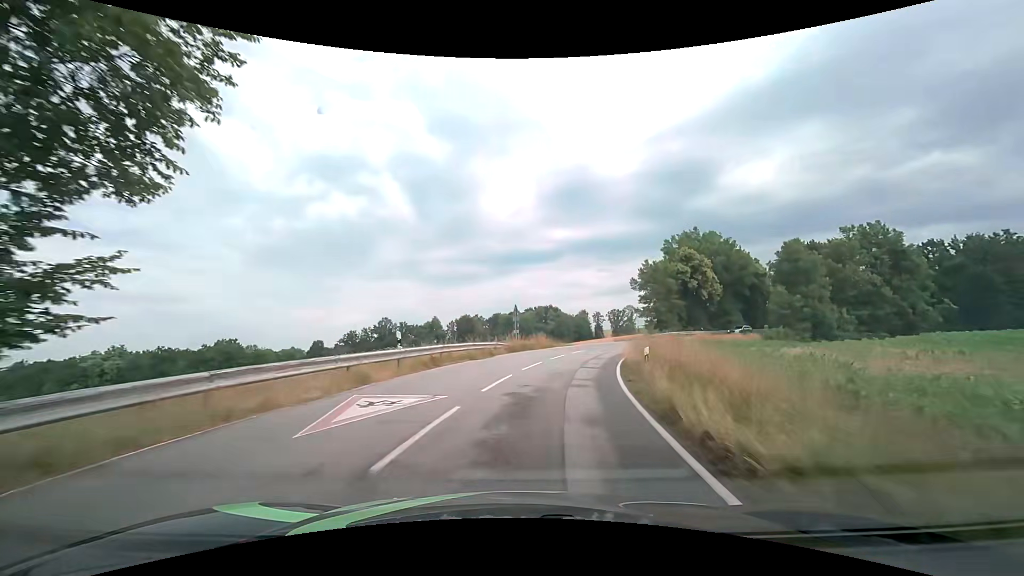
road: tertiary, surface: asphalt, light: Day
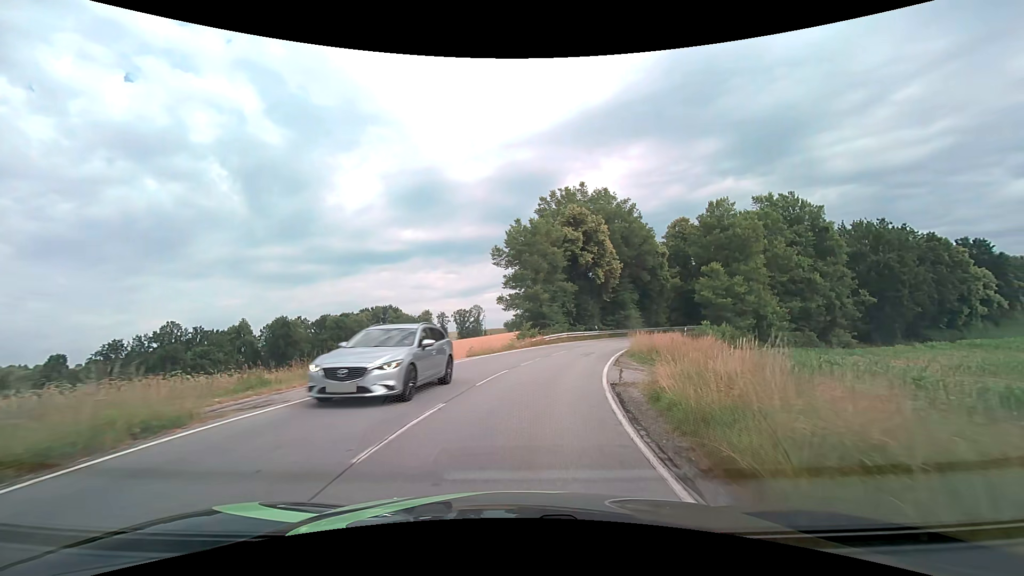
(+4.6, +30.1) m; +17°
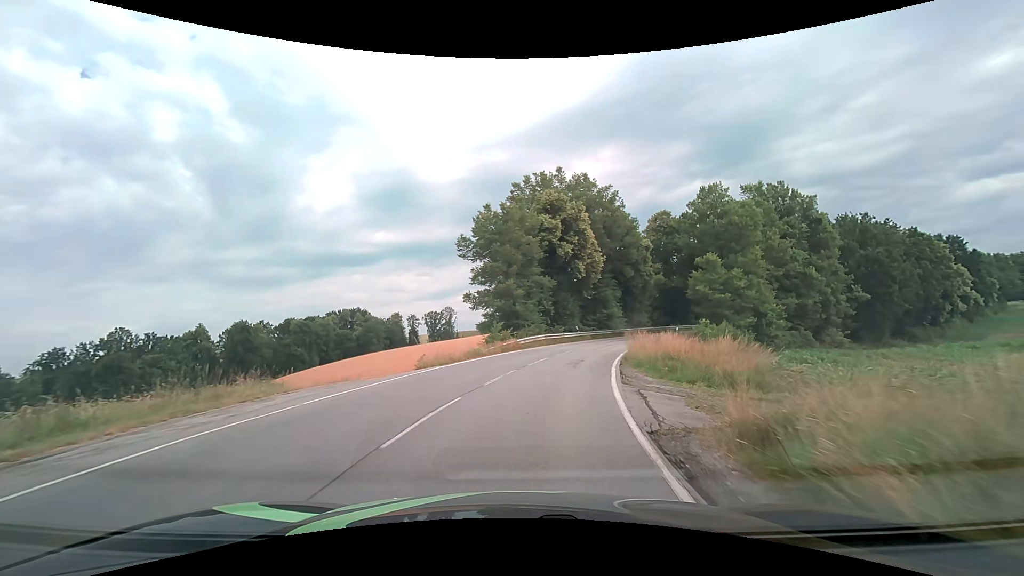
(+0.2, +6.1) m; +3°
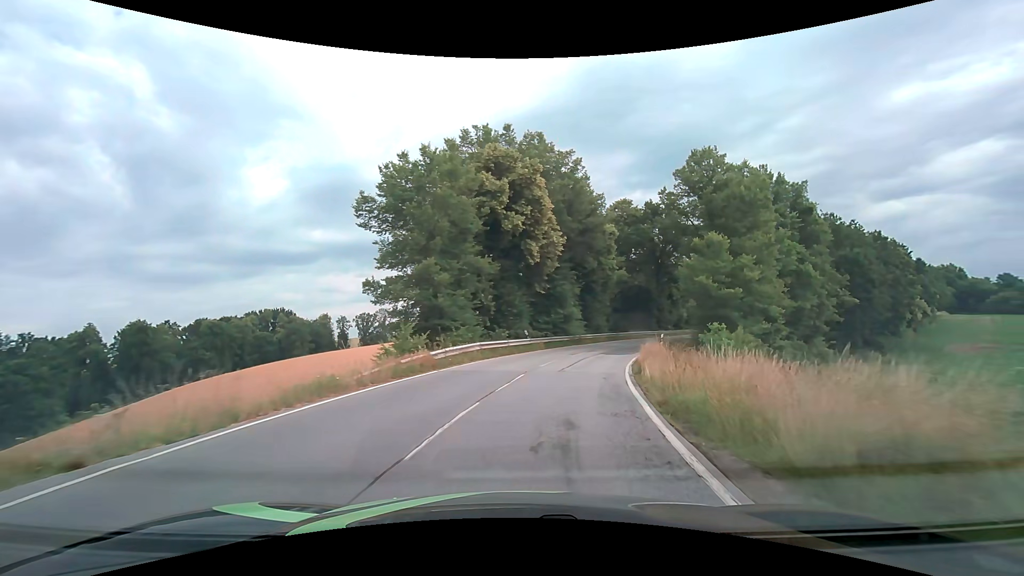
(+0.7, +12.3) m; +7°
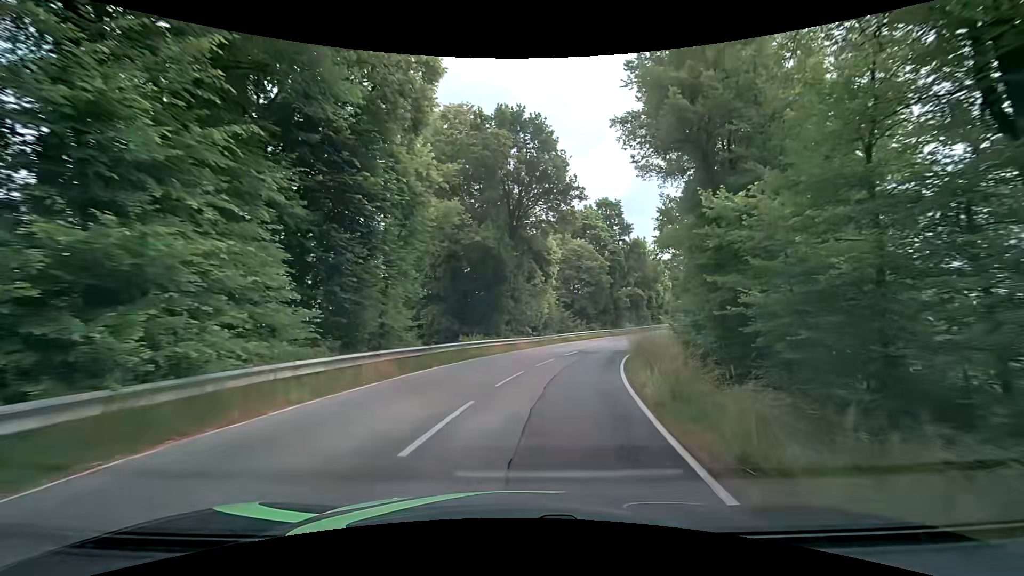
(+5.8, +30.7) m; +20°
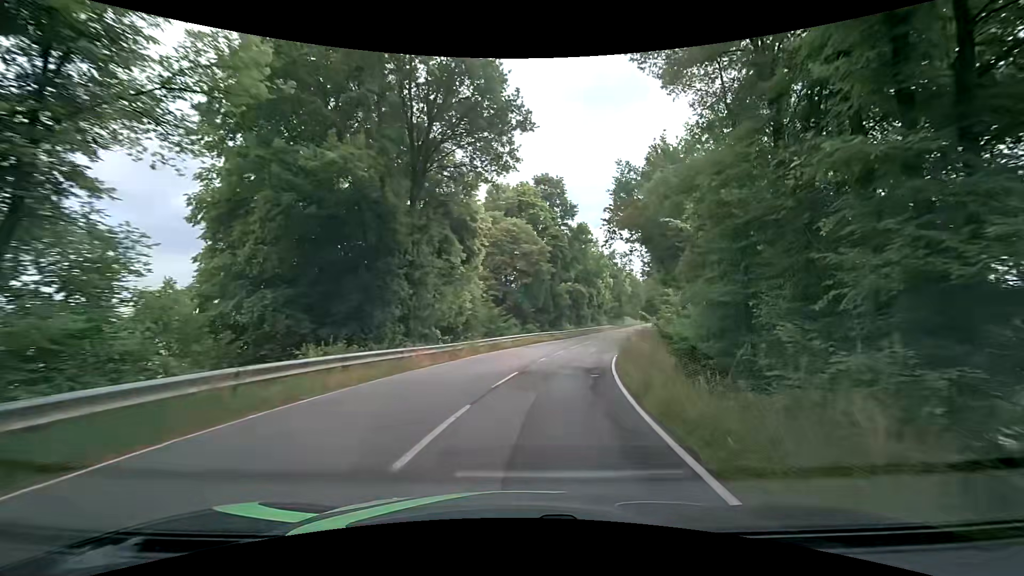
(+0.9, +12.9) m; +9°
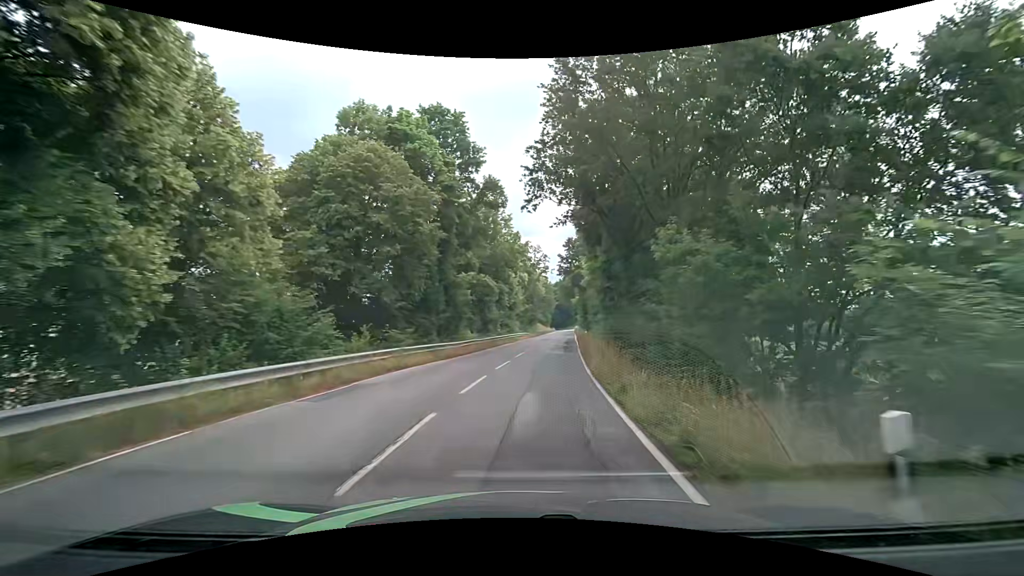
(+1.7, +19.8) m; +10°
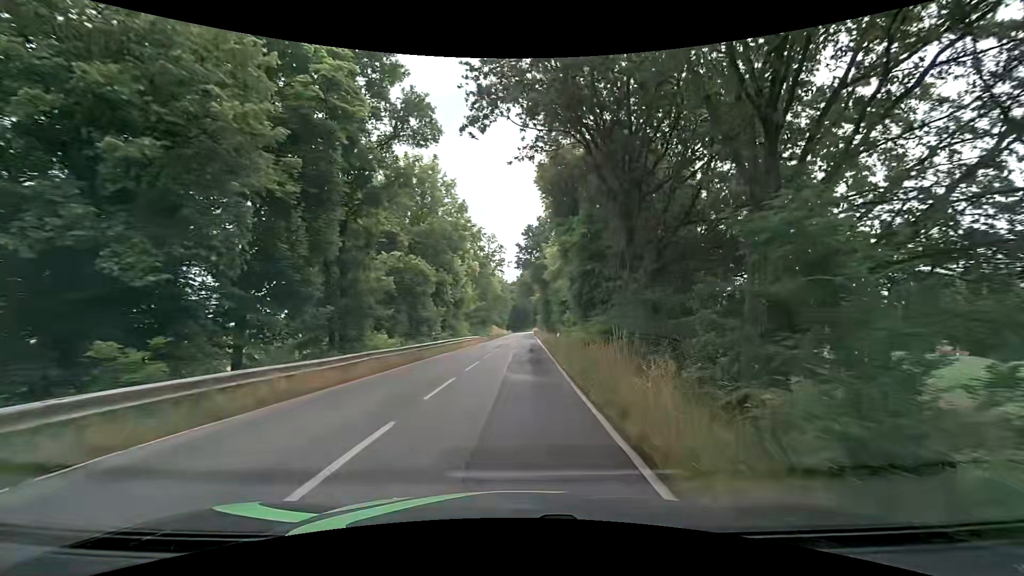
(+0.7, +13.5) m; +6°
(0, +10) (0, +20) (0, +30) (0, +40) (0, +50) (+1, +60) (+1, +70) (+1, +80) (+1, +90) (+1, +100) m
